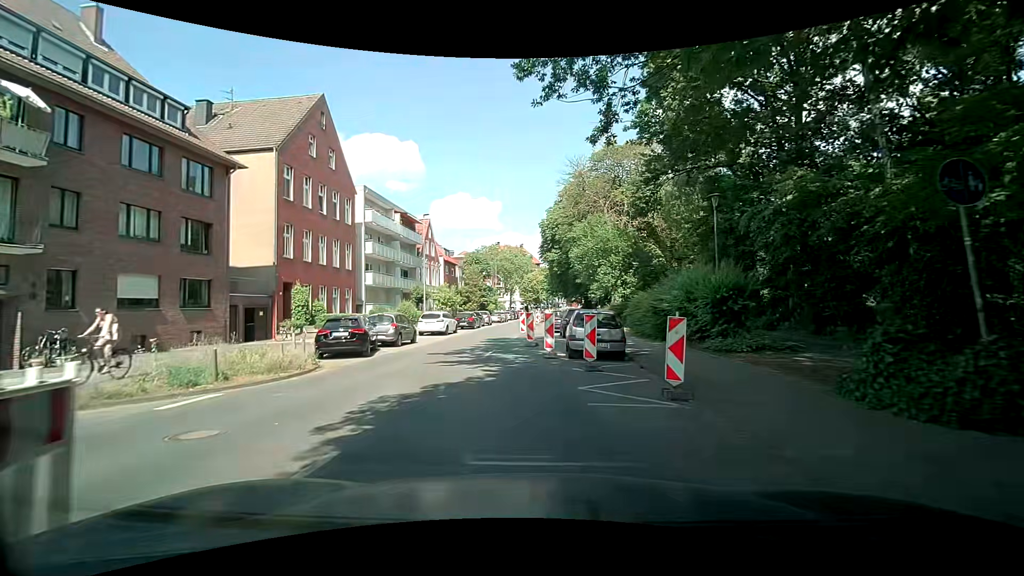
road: secondary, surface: asphalt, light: Day
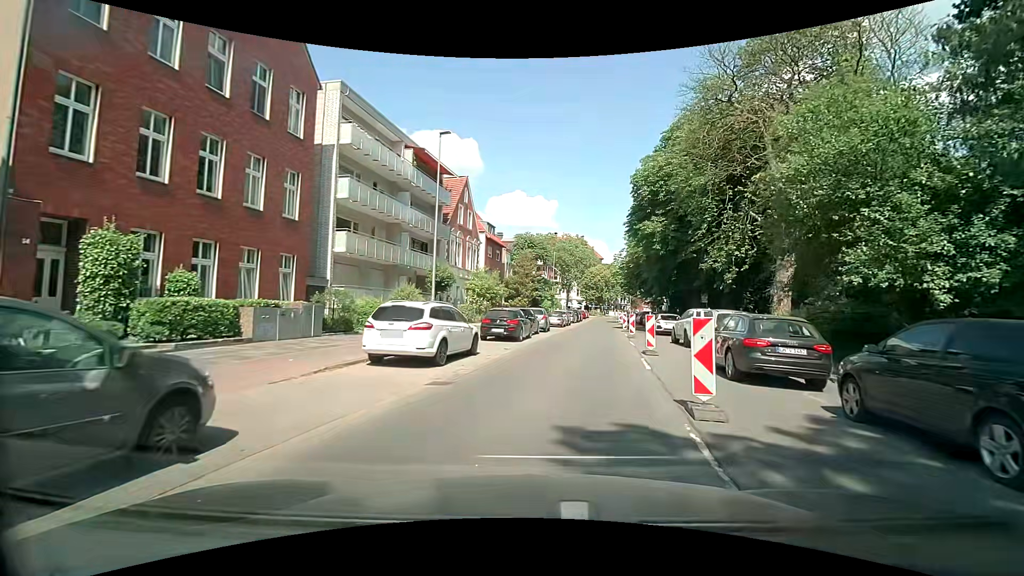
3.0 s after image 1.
(-2.1, +20.2) m; -8°
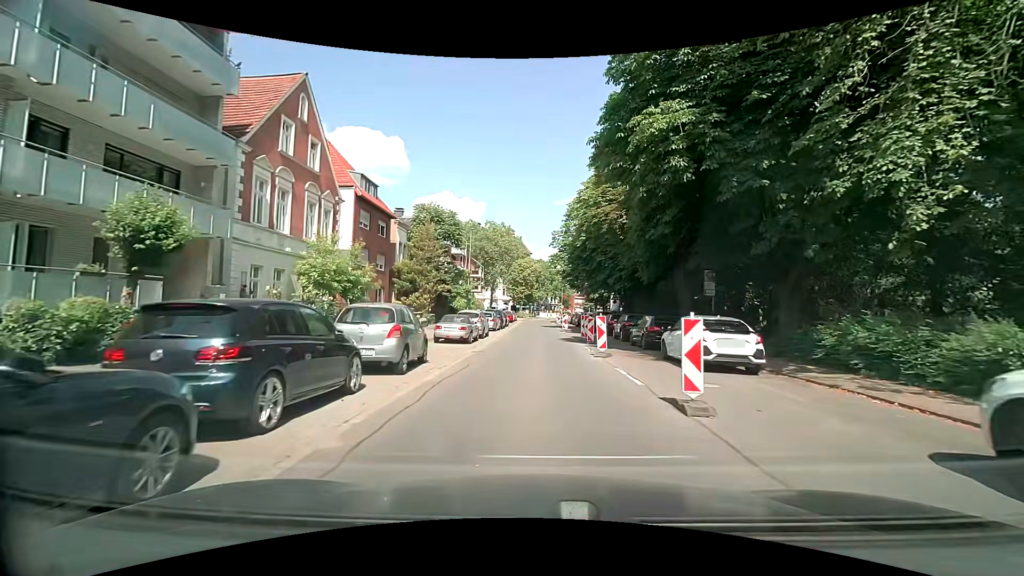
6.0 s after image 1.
(+2.3, +20.4) m; +11°
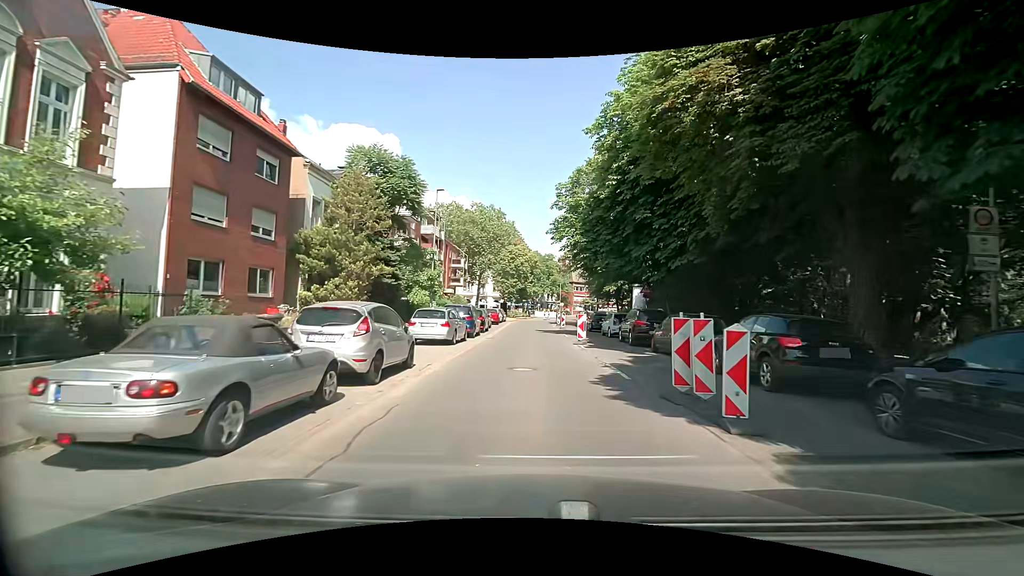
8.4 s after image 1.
(-0.1, +17.1) m; +1°
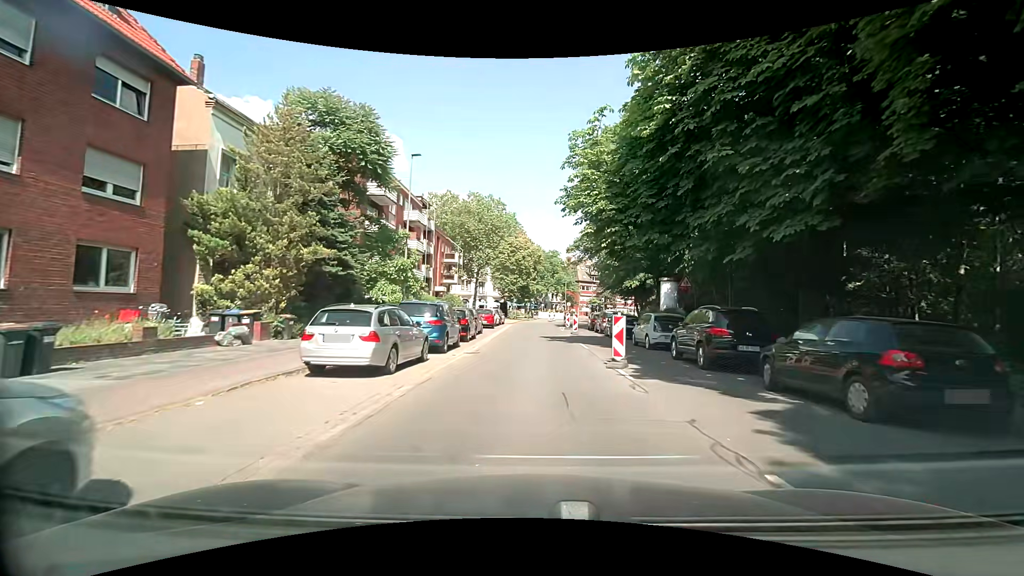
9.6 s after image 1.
(-0.1, +8.8) m; -1°
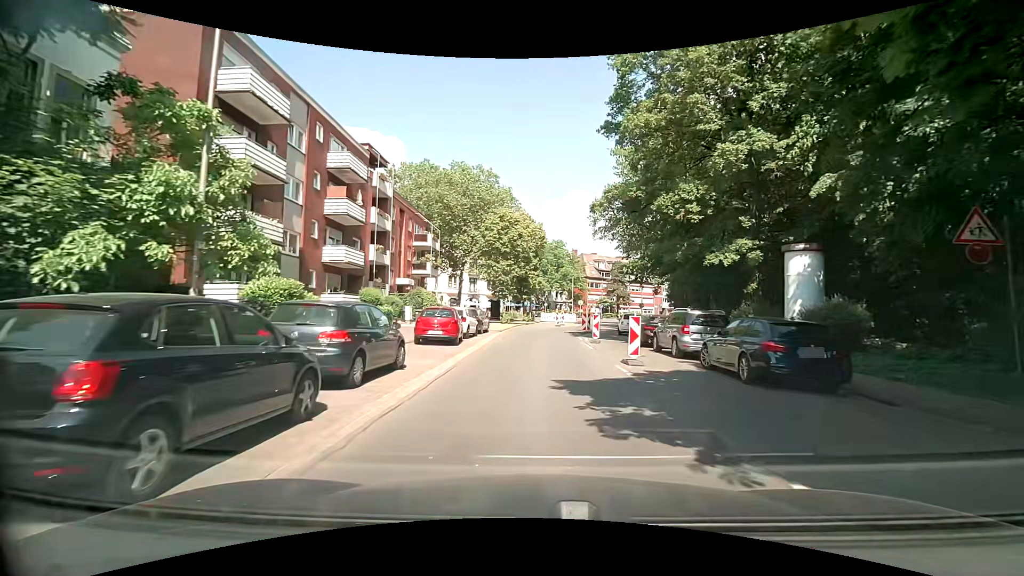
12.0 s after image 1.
(0.0, +18.1) m; -1°
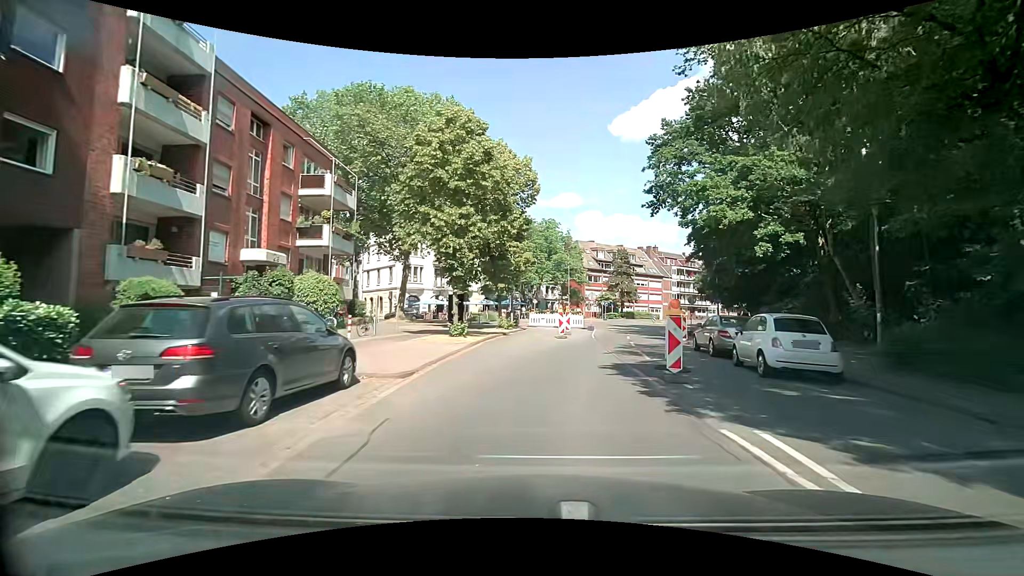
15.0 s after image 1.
(+0.4, +22.2) m; +2°
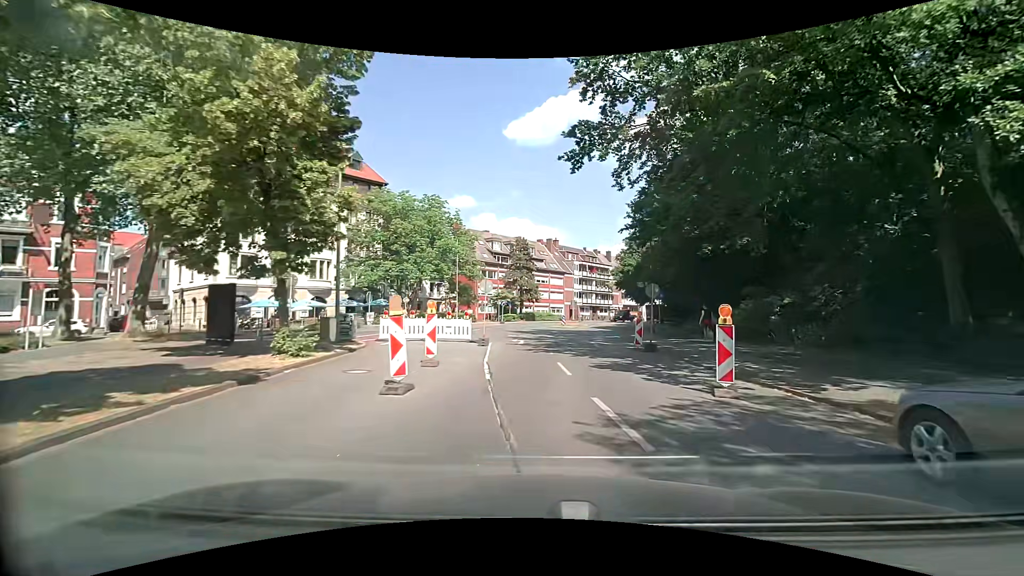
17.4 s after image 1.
(+1.4, +16.2) m; +14°
(0, +10) (+1, +20) (+2, +30) (+3, +40) (+4, +50) (+6, +60) (+7, +70) (+10, +79) (+13, +89) (+17, +98) m
